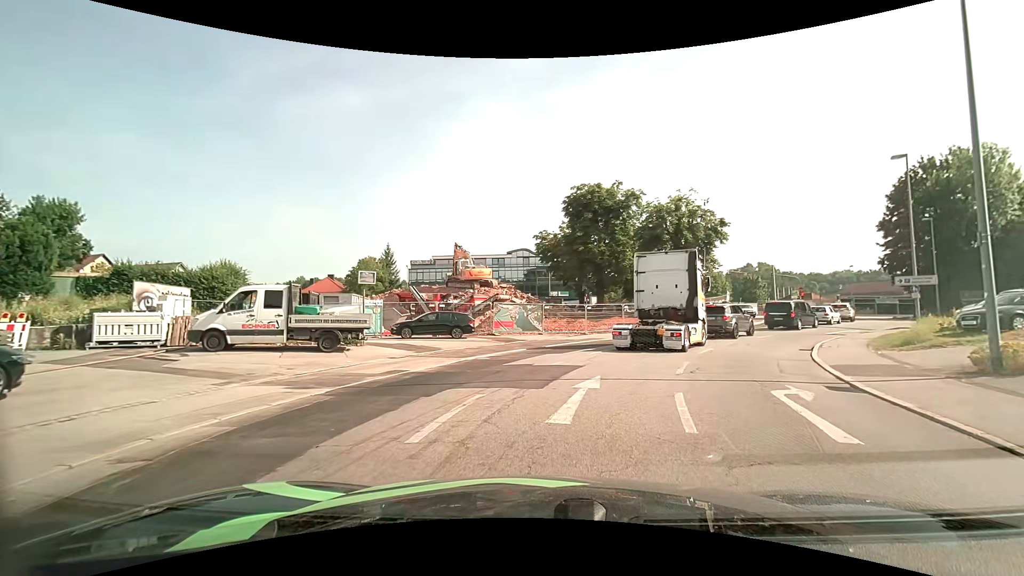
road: tertiary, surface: asphalt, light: Day
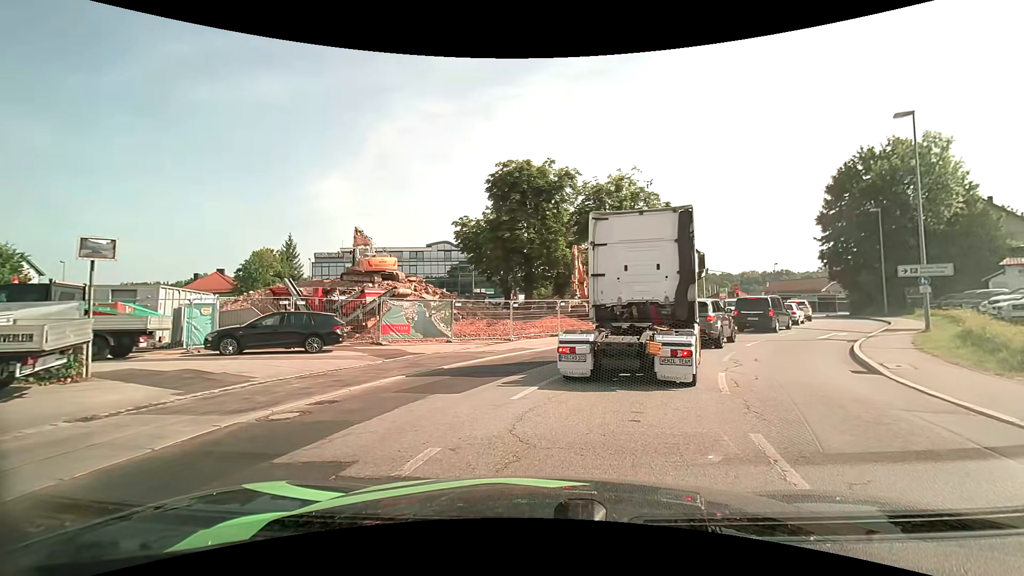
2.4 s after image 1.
(+0.7, +8.8) m; +8°
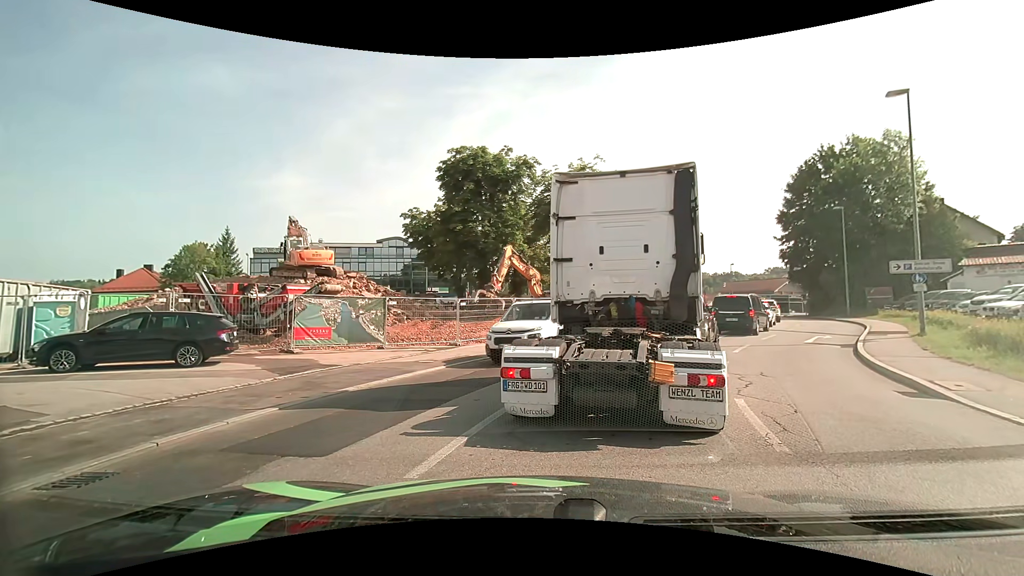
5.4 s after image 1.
(+0.1, +3.6) m; +2°
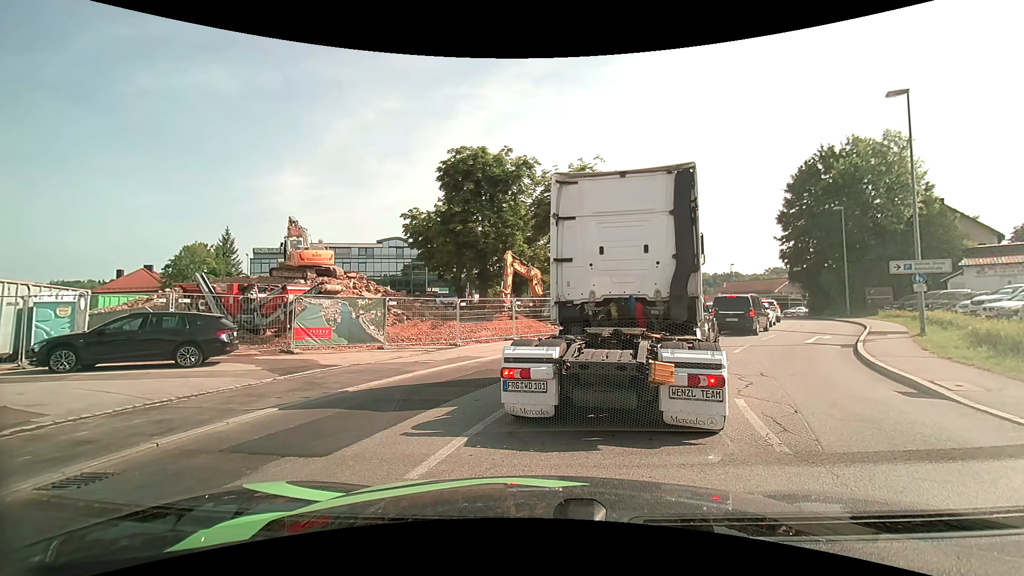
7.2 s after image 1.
(0.0, +0.1) m; 0°
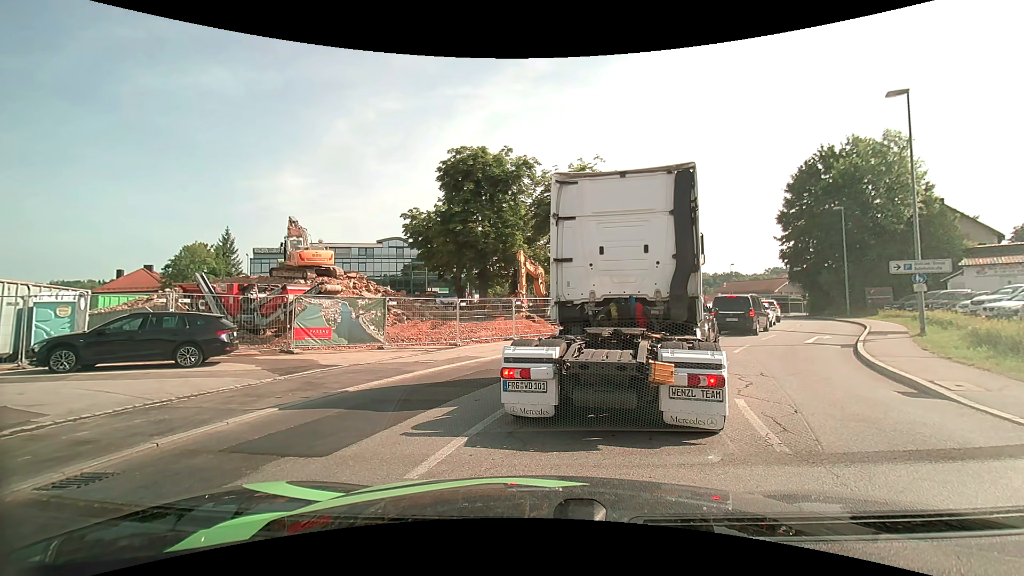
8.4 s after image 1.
(0.0, 0.0) m; 0°
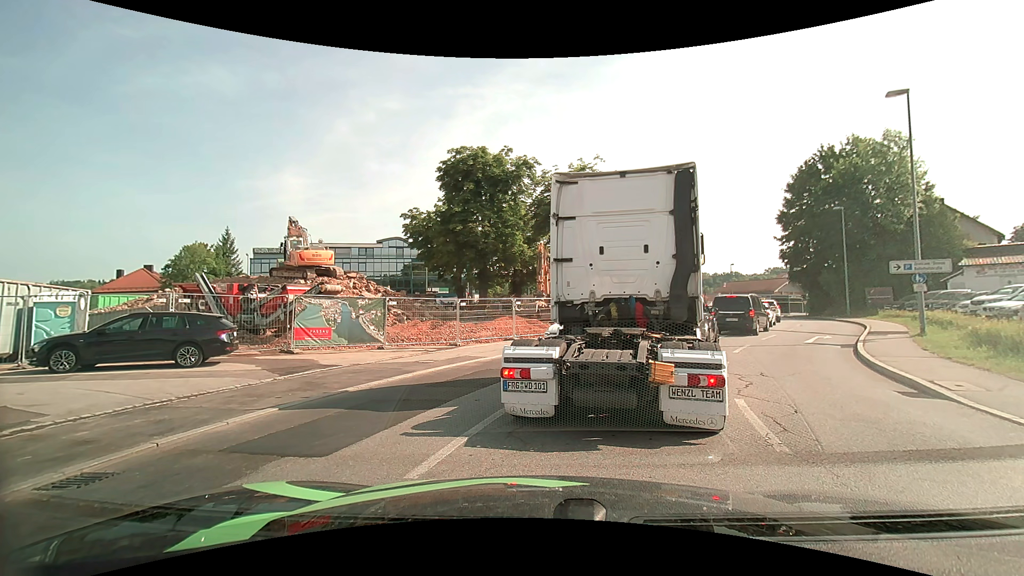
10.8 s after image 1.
(0.0, 0.0) m; 0°
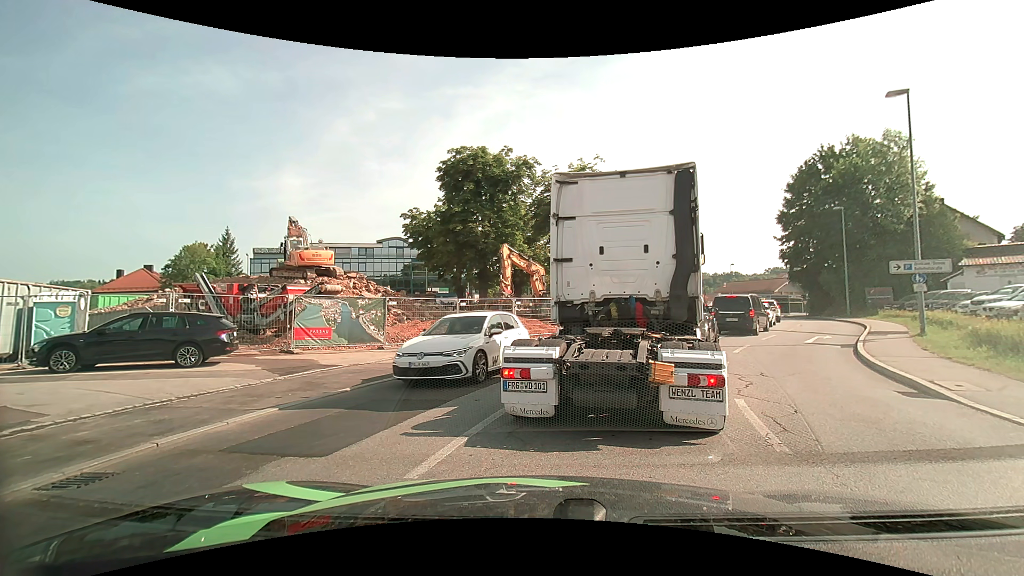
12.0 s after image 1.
(0.0, 0.0) m; 0°
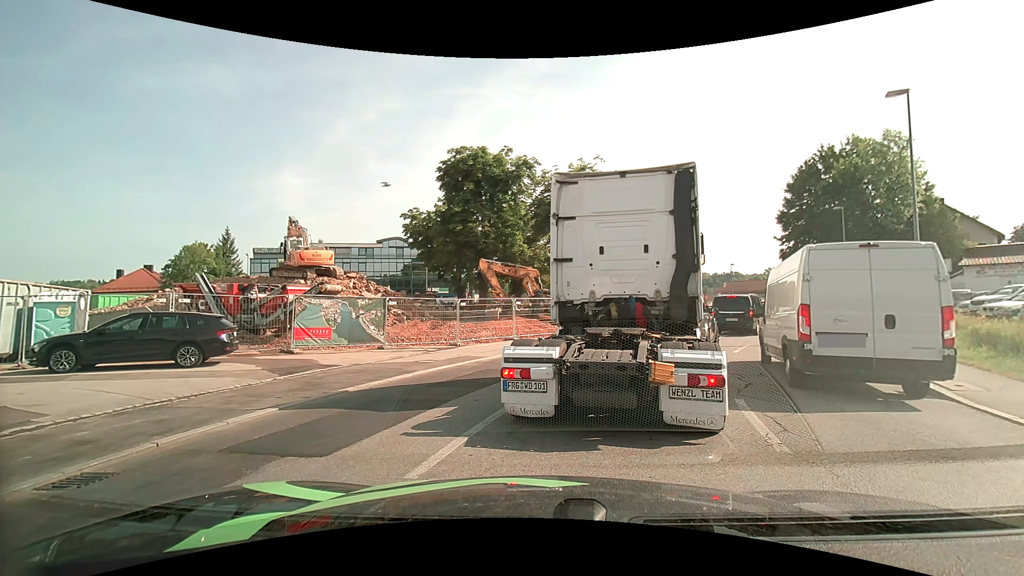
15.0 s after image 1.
(0.0, 0.0) m; 0°
(+2, +10) (+6, +19) (+11, +27) (+16, +36) (+21, +45) (+22, +55) (+21, +65) (+19, +74) (+17, +84) (+15, +94) m
